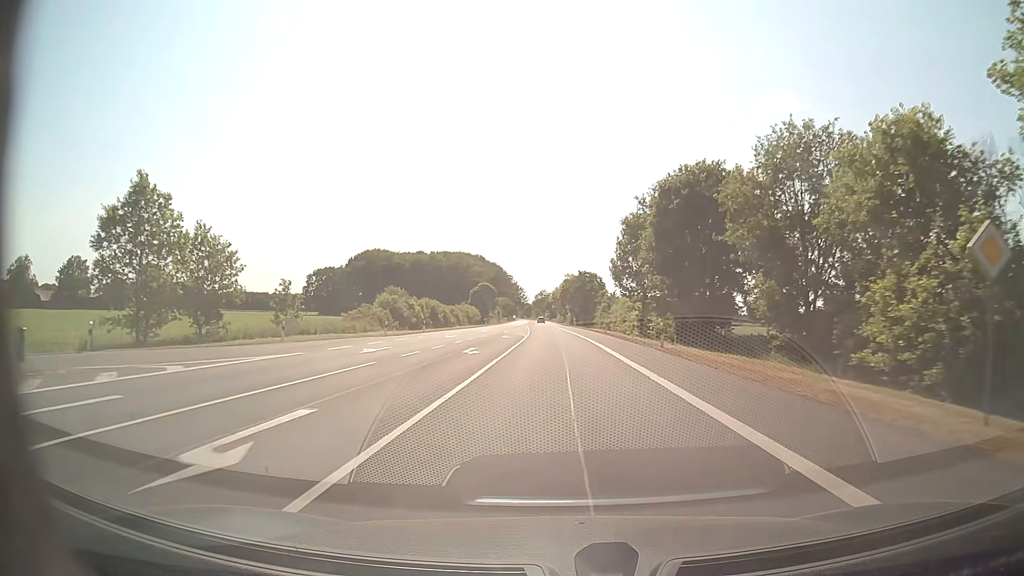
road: secondary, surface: asphalt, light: Day
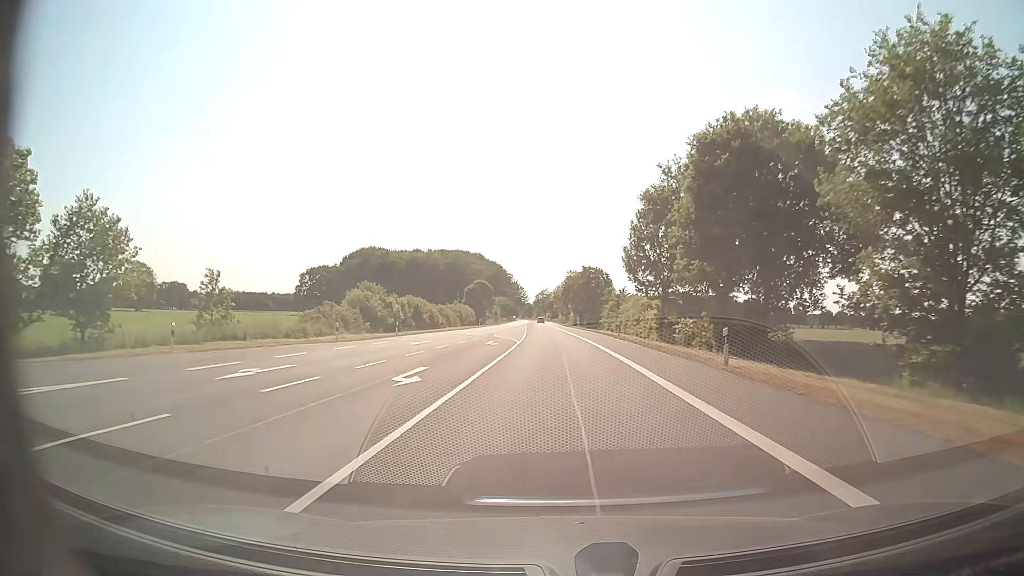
(0.0, +11.5) m; 0°
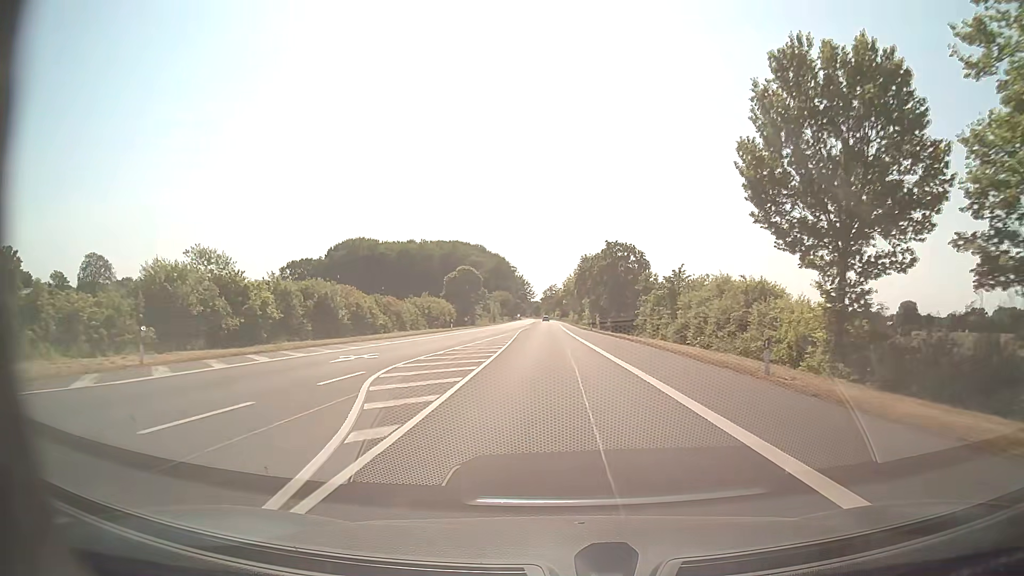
(-0.2, +34.4) m; -1°
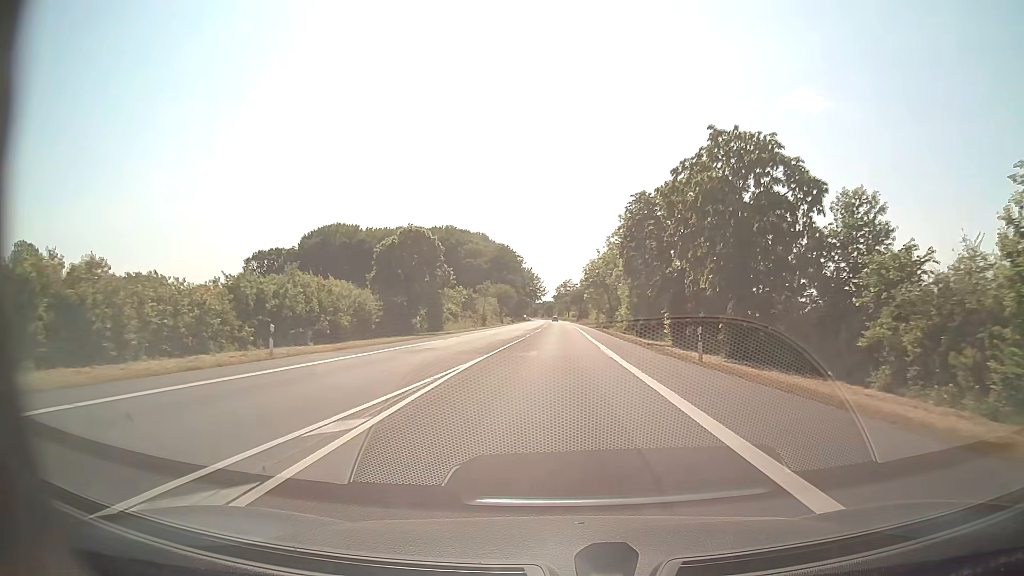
(-0.7, +45.9) m; -1°
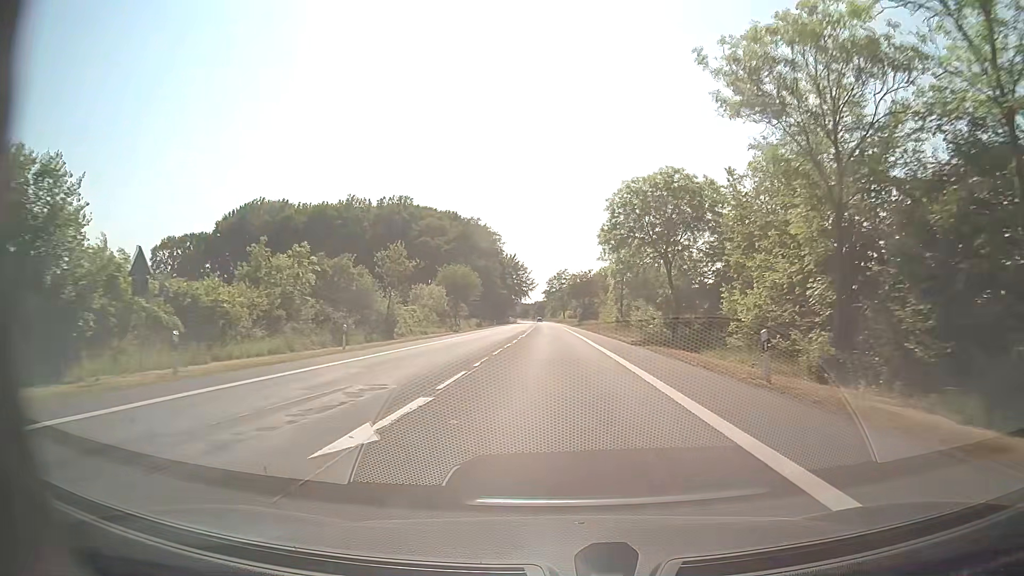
(+0.3, +57.4) m; 0°
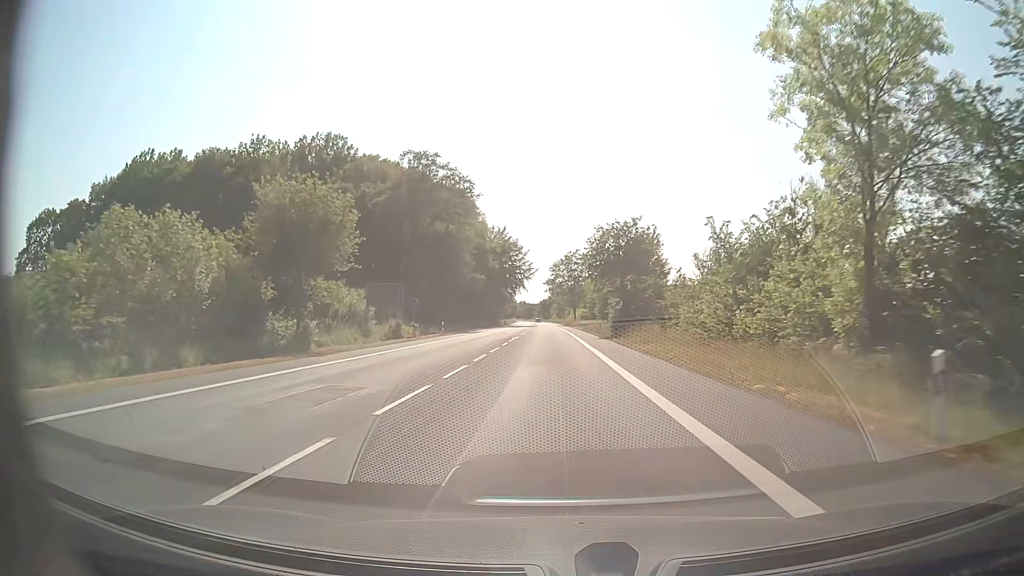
(+0.1, +57.5) m; 0°
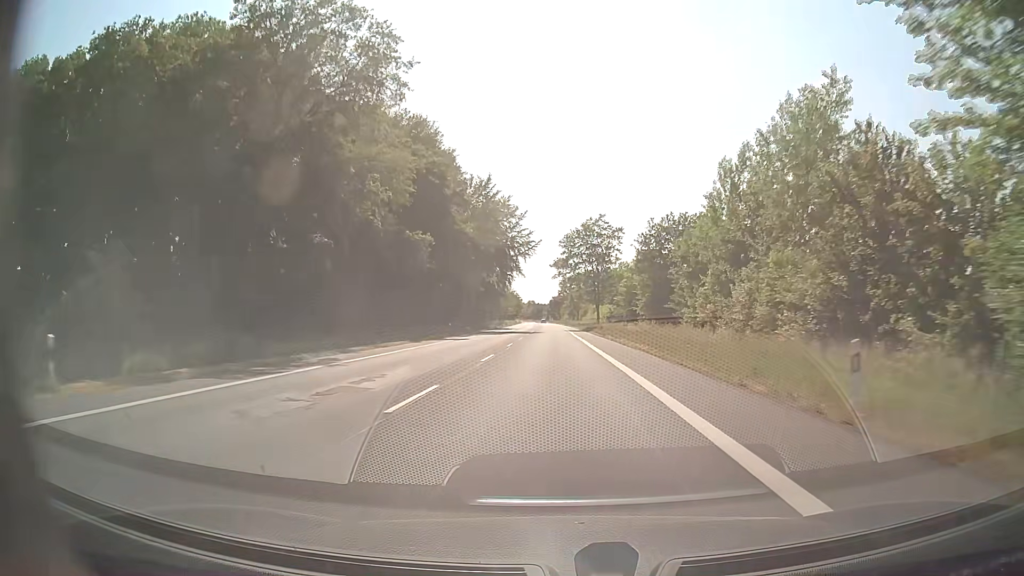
(-0.4, +48.1) m; -1°
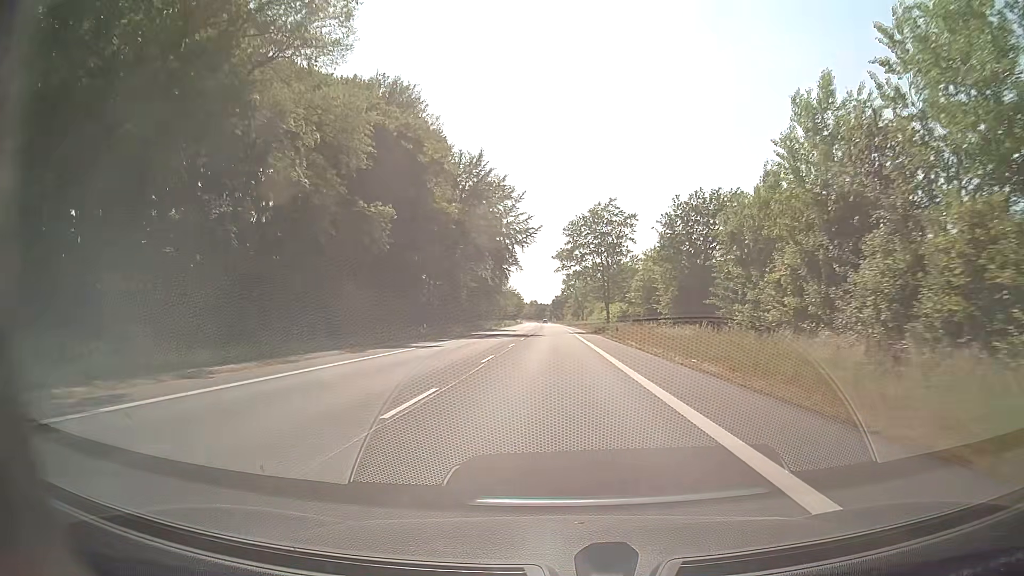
(0.0, +12.7) m; 0°
(0, +10) (0, +20) (0, +30) (0, +40) (0, +50) (0, +60) (0, +70) (0, +80) (0, +90) (0, +100) m
